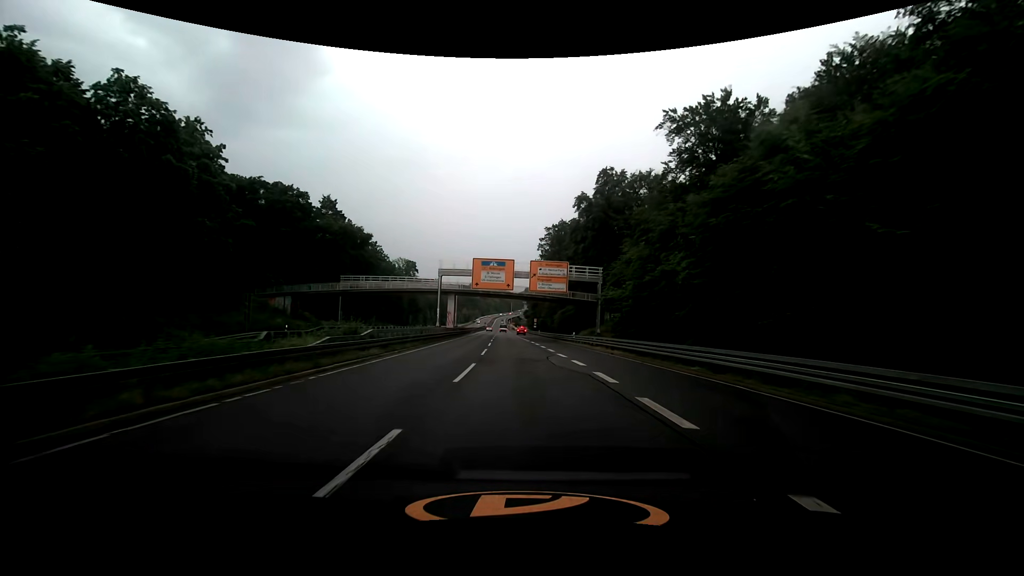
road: trunk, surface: asphalt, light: Day
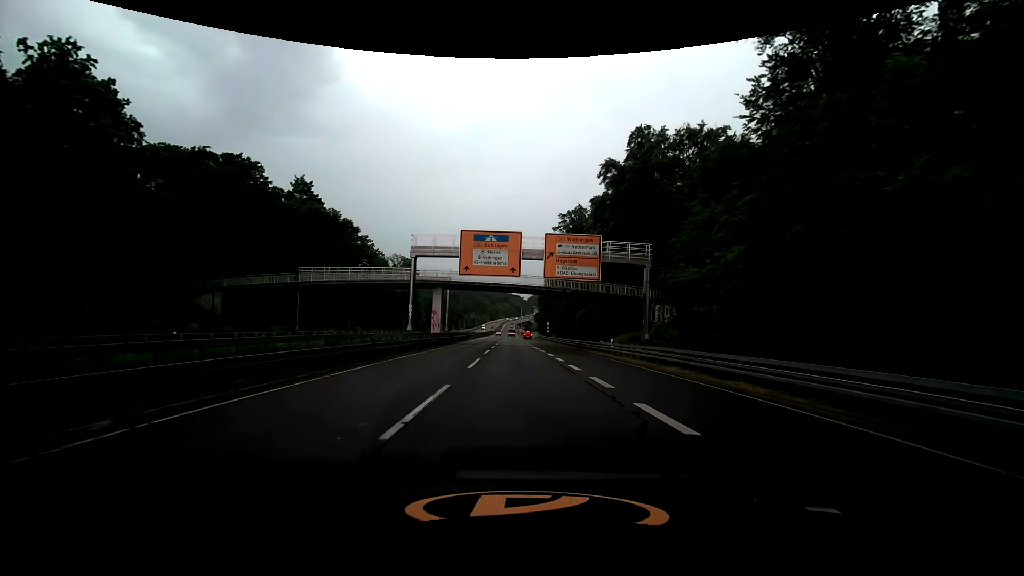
(-0.2, +18.1) m; -1°
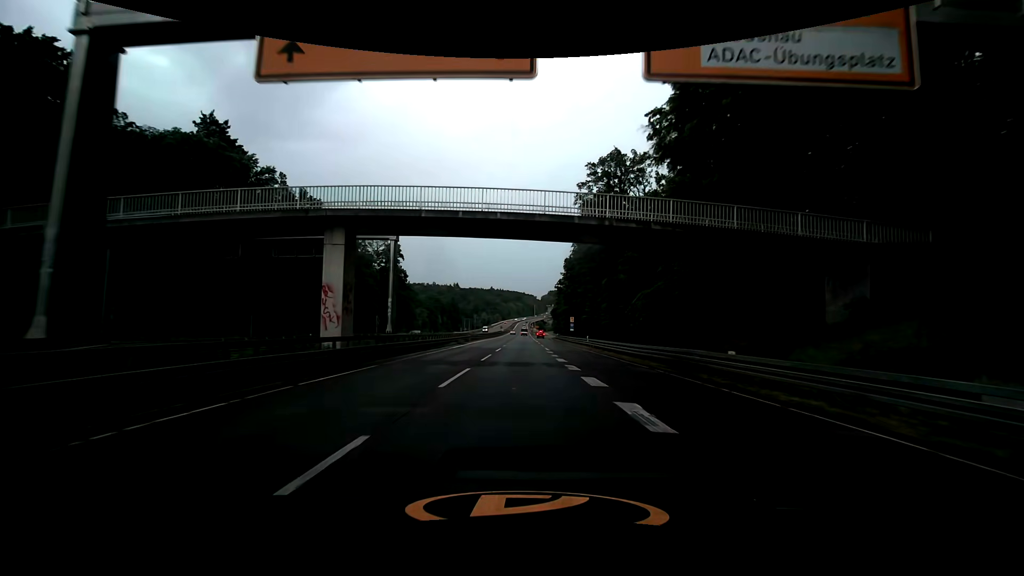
(-0.4, +30.5) m; -1°
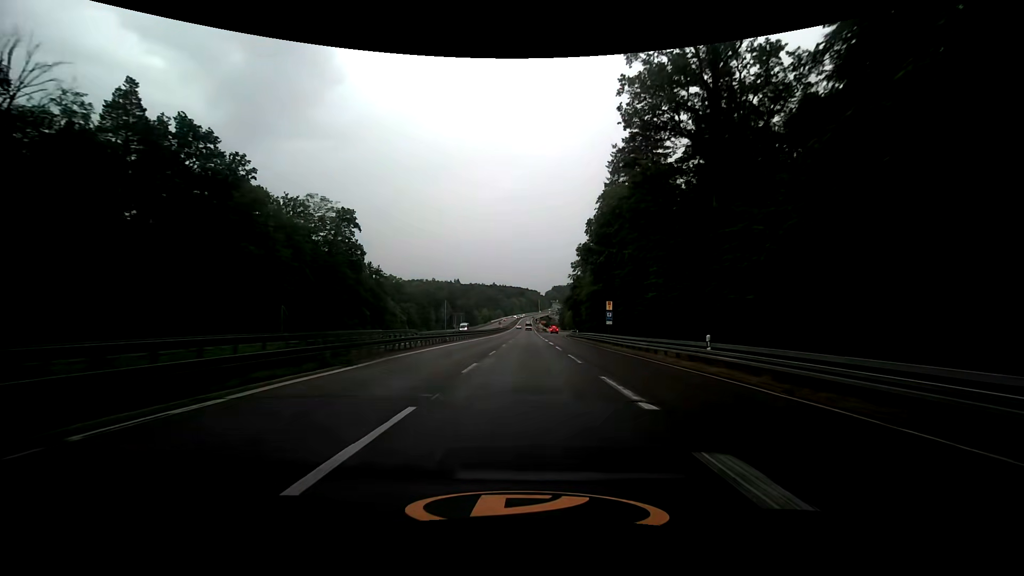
(-0.3, +34.5) m; 0°
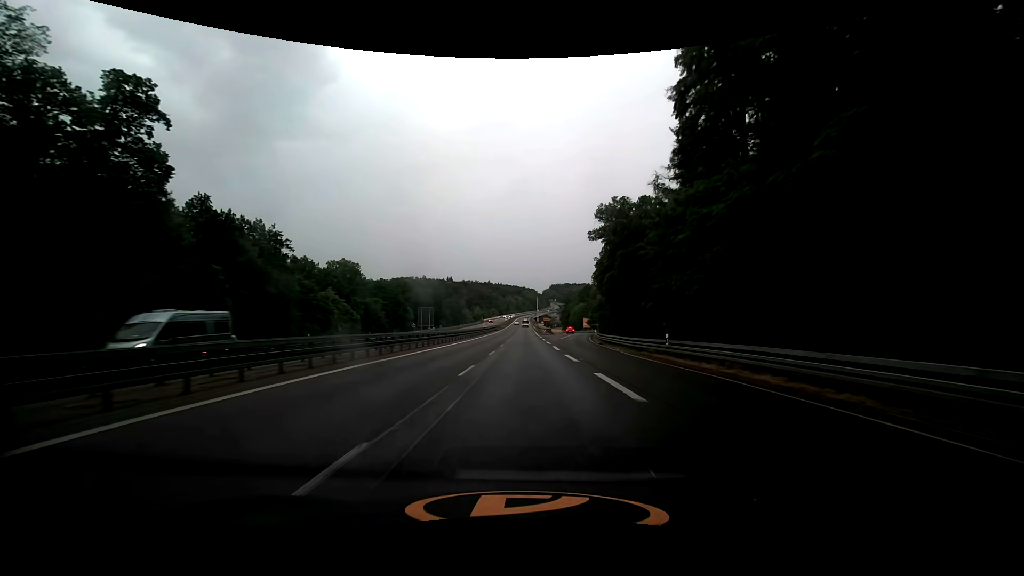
(0.0, +47.3) m; 0°
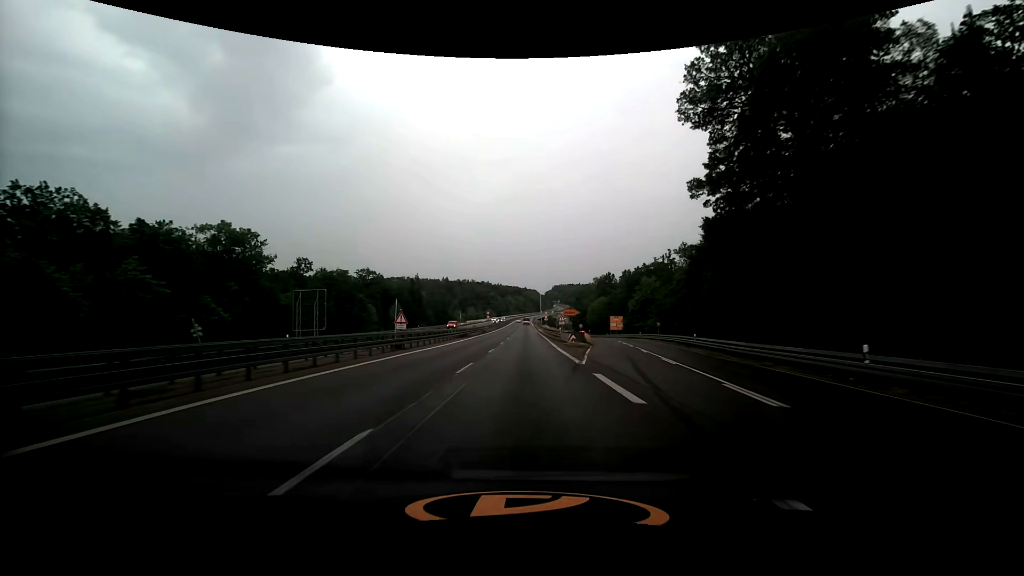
(-0.2, +60.0) m; 0°
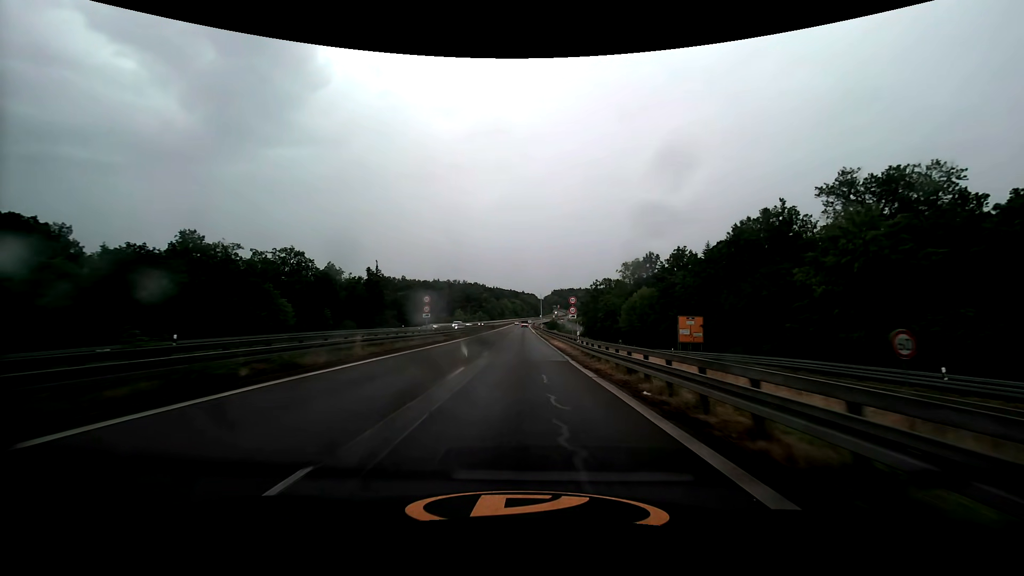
(+0.2, +62.4) m; 0°
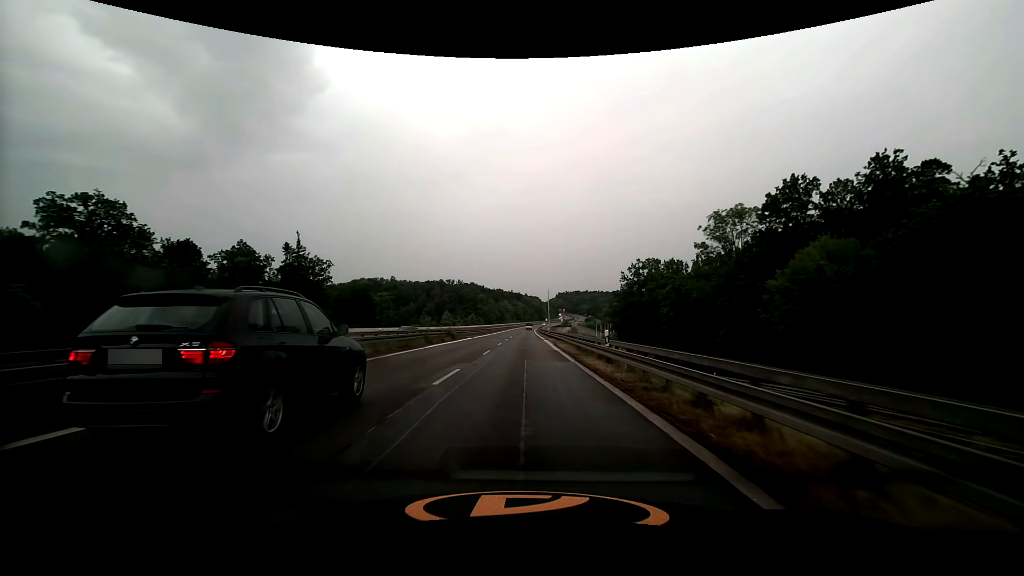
(-0.1, +62.5) m; 0°
(0, +10) (0, +20) (0, +30) (0, +40) (0, +50) (0, +60) (0, +70) (0, +80) (0, +90) (0, +100) m
